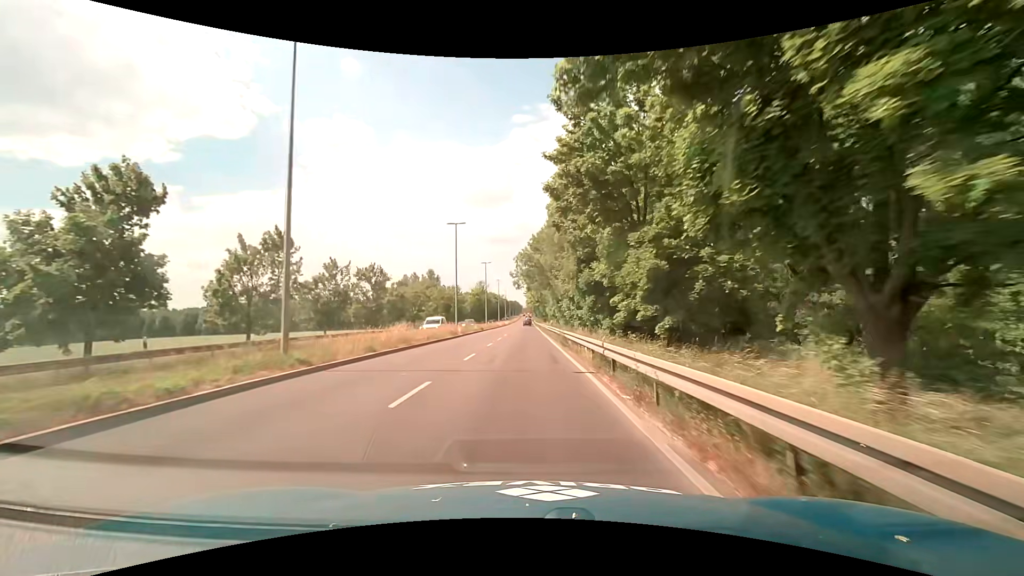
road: primary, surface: asphalt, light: Day
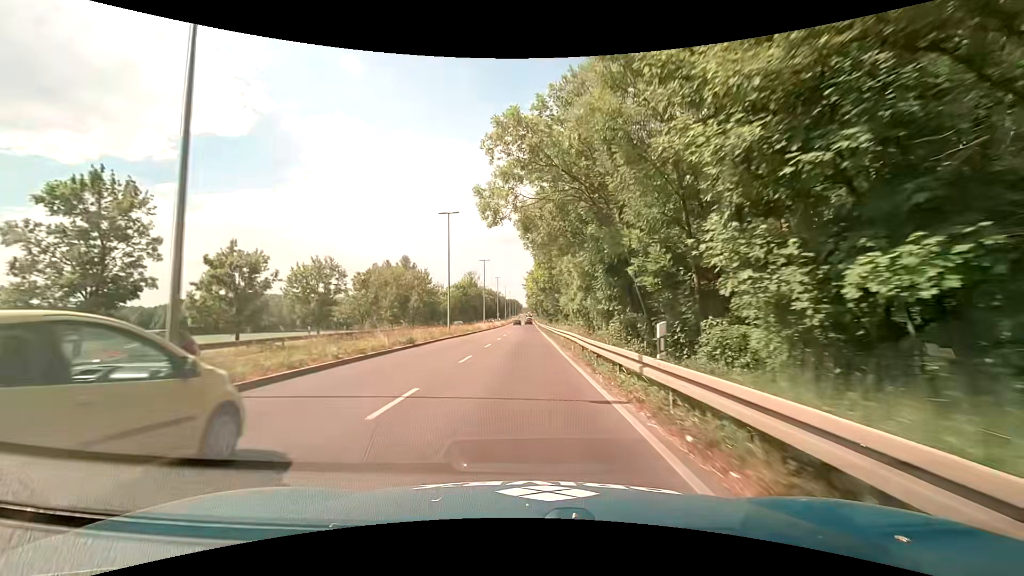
(-0.1, +37.1) m; 0°
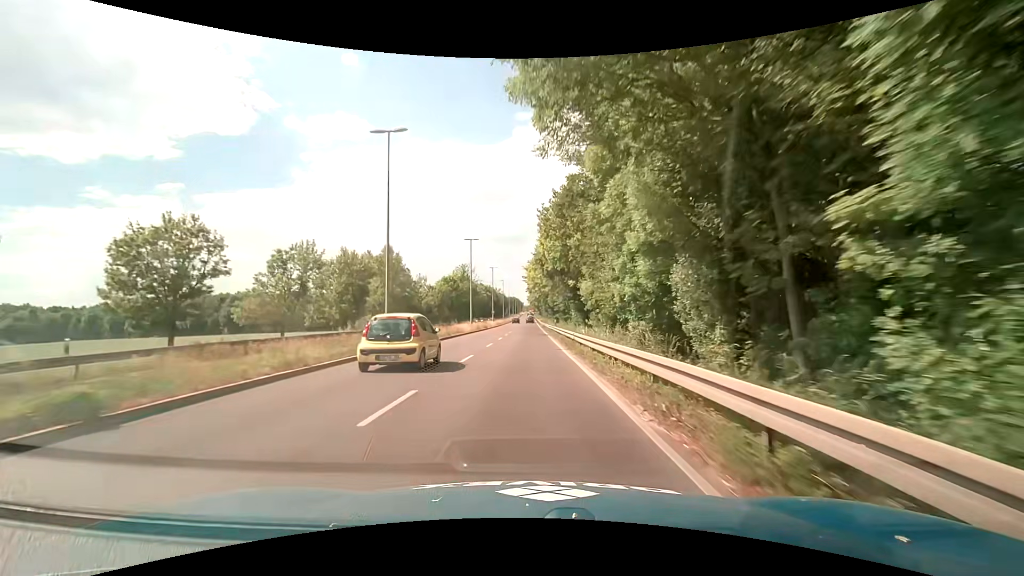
(-0.1, +18.6) m; -1°
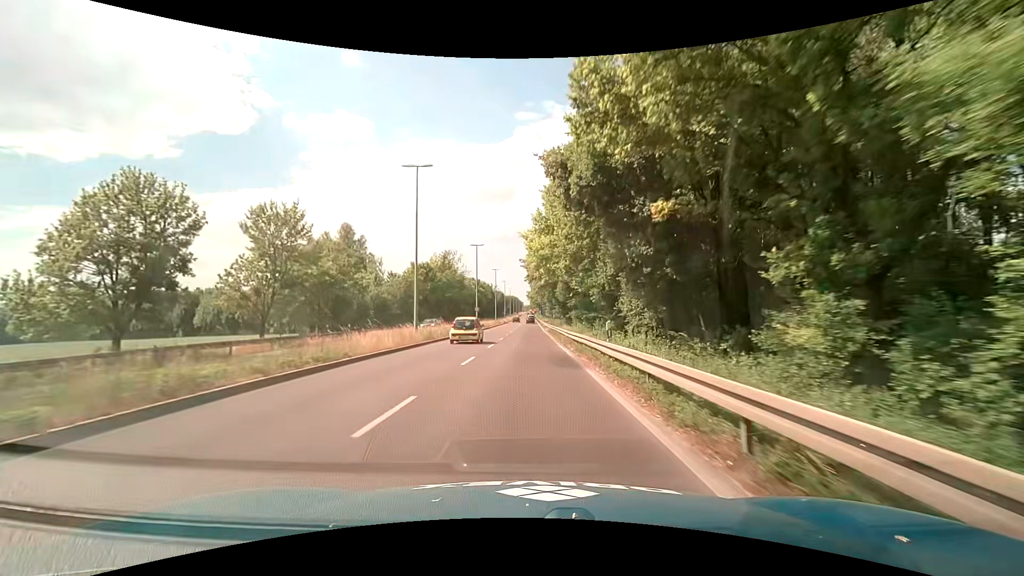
(+0.1, +27.5) m; 0°
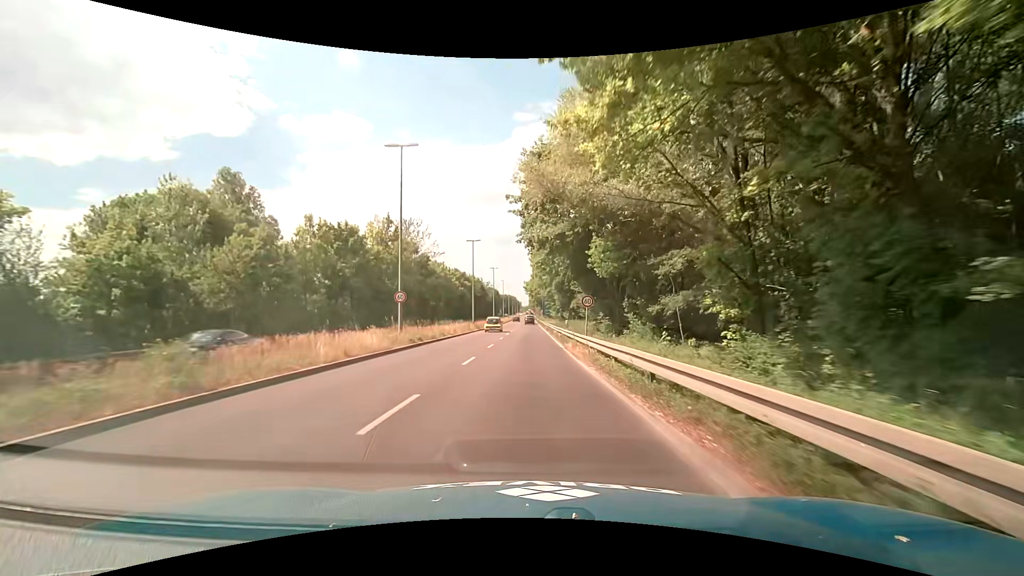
(-0.1, +36.0) m; 0°
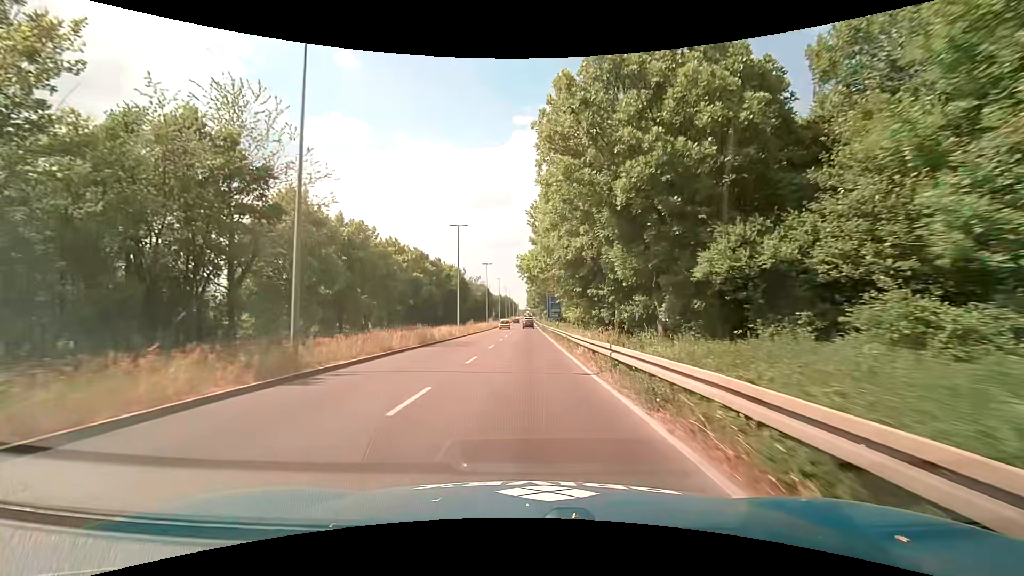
(+0.1, +43.9) m; 0°
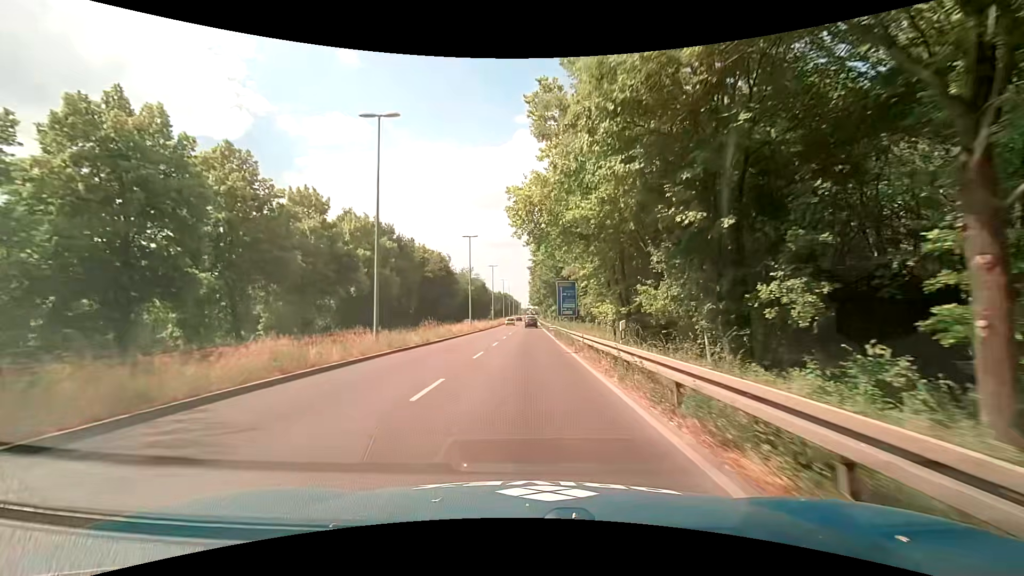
(-0.1, +25.9) m; -1°
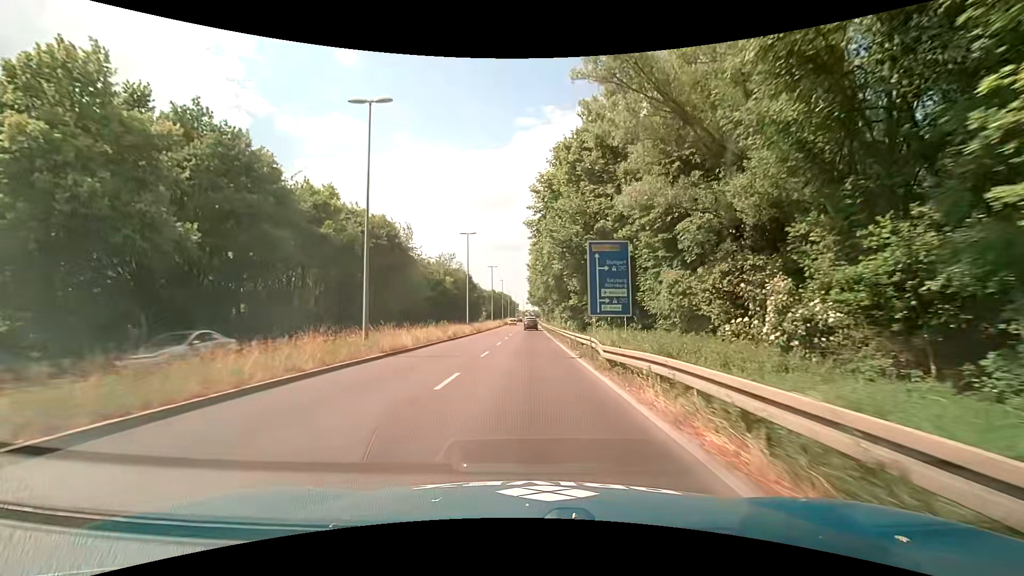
(+0.1, +34.8) m; -1°
(0, +10) (0, +20) (0, +30) (+1, +40) (+1, +50) (+1, +60) (+1, +70) (+1, +80) (+1, +90) (+1, +100) m
